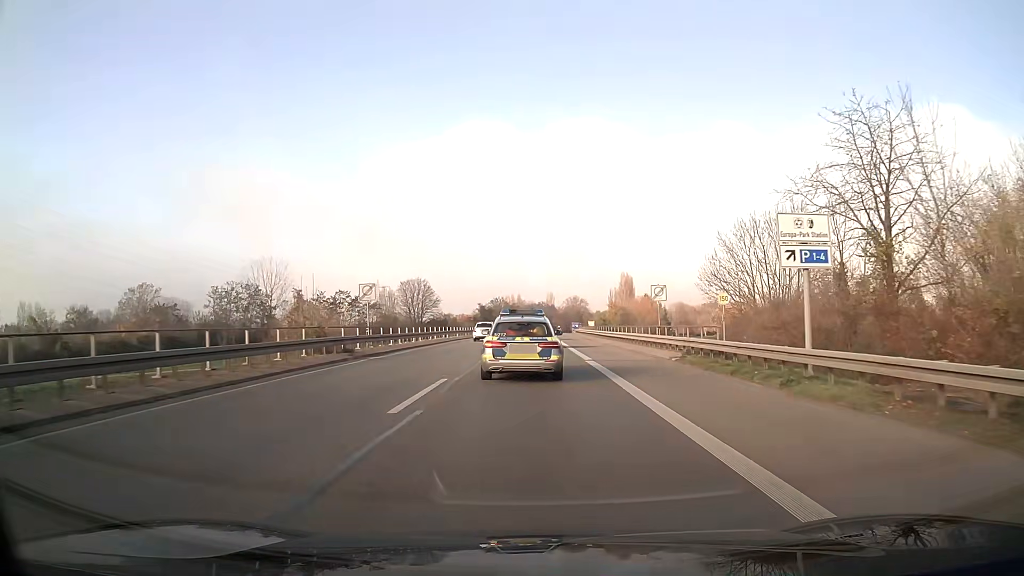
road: trunk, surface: asphalt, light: Day
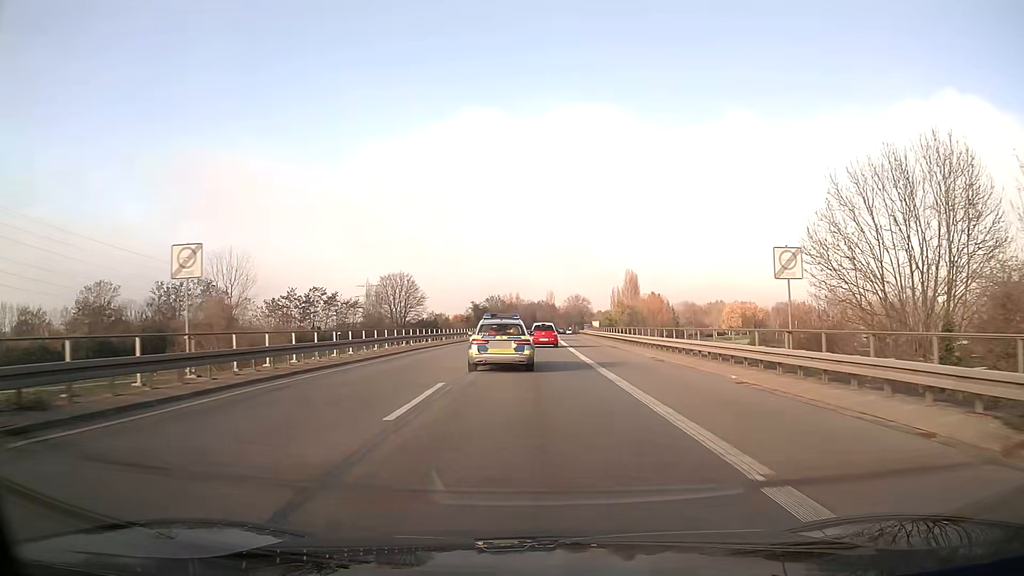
(0.0, +18.4) m; 0°
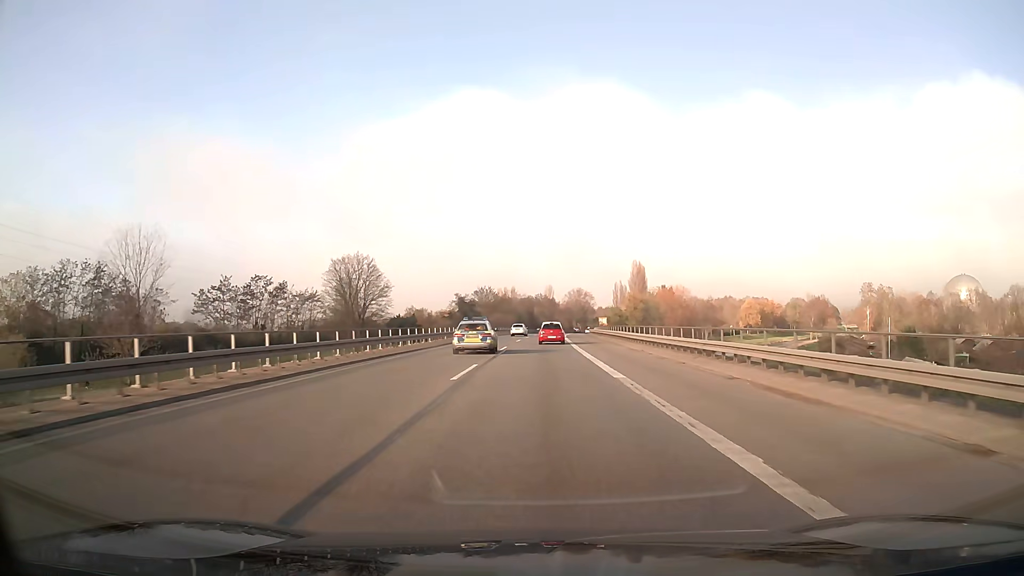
(+0.1, +29.4) m; 0°
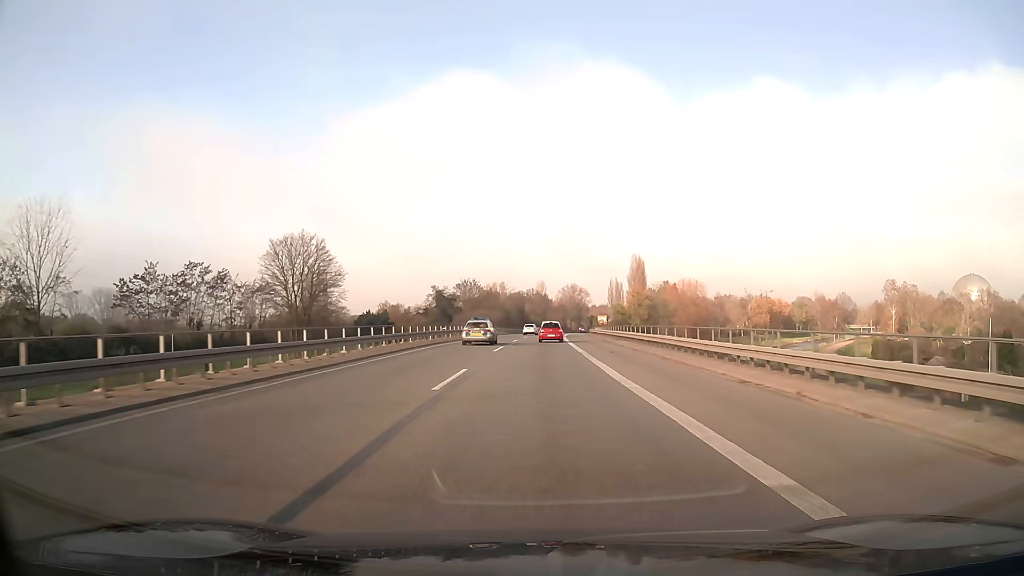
(+0.1, +20.7) m; +1°
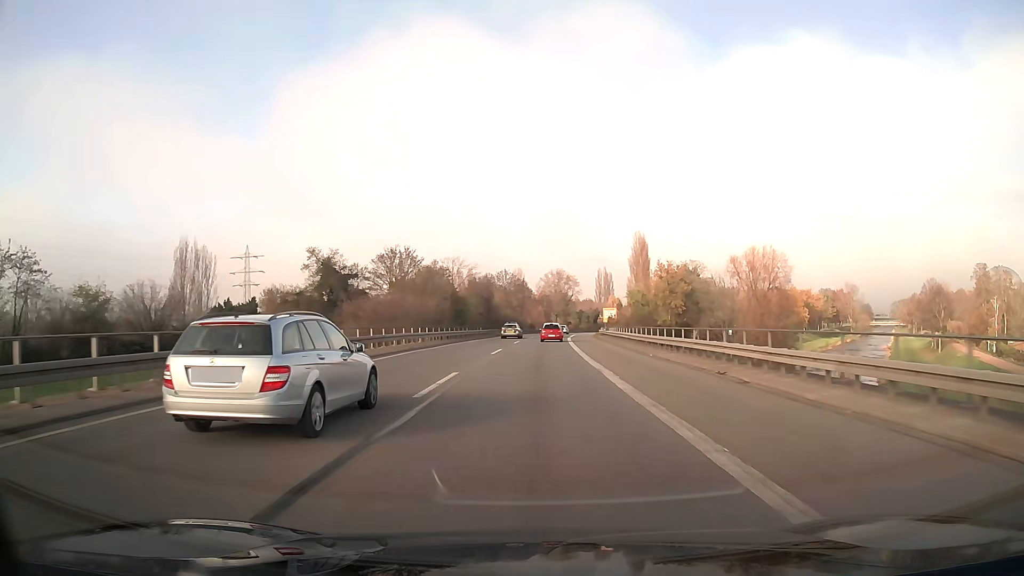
(+0.9, +55.5) m; +2°
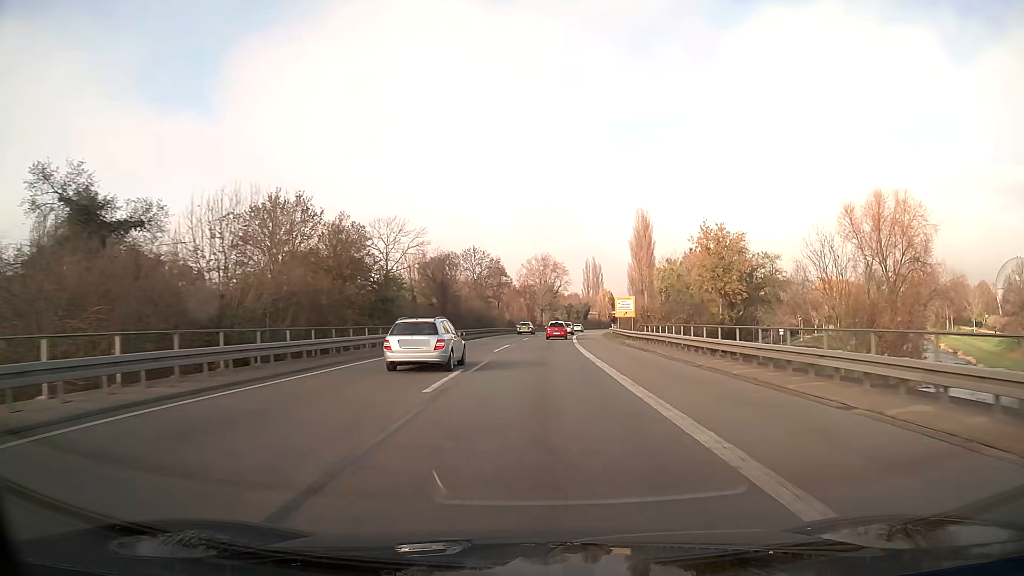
(+0.5, +35.4) m; +2°
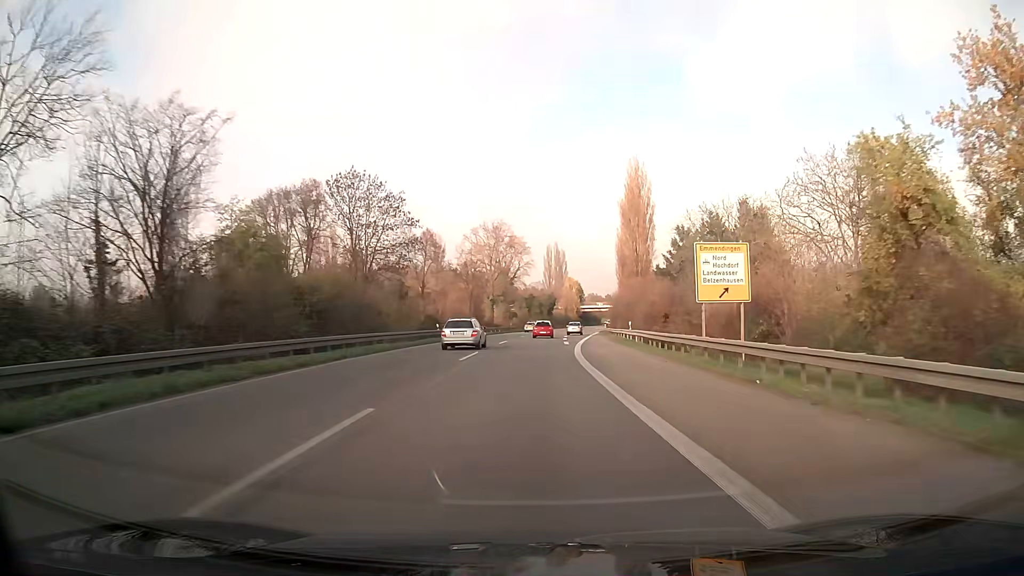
(+1.4, +49.1) m; +4°
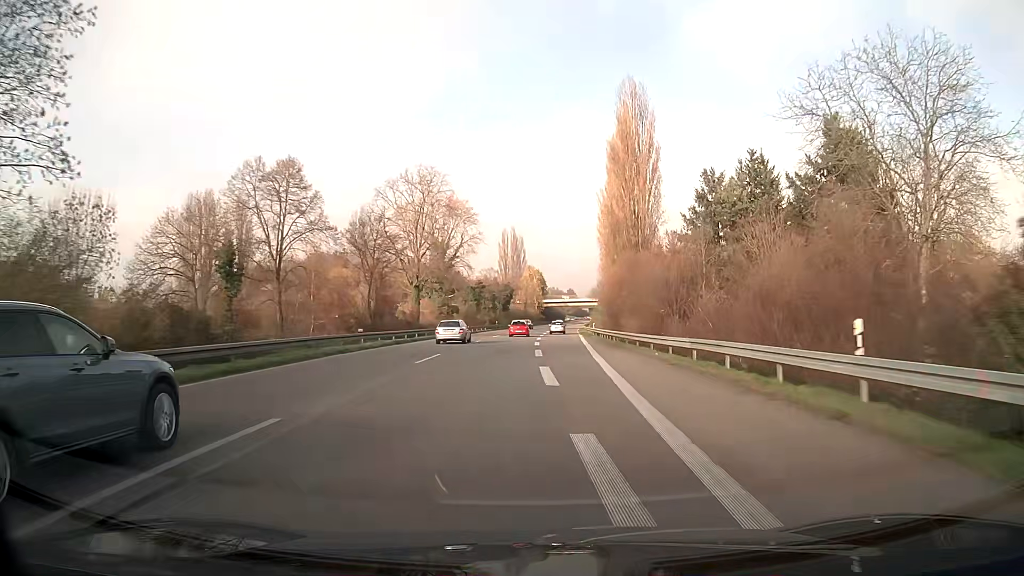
(+1.2, +37.9) m; +4°
